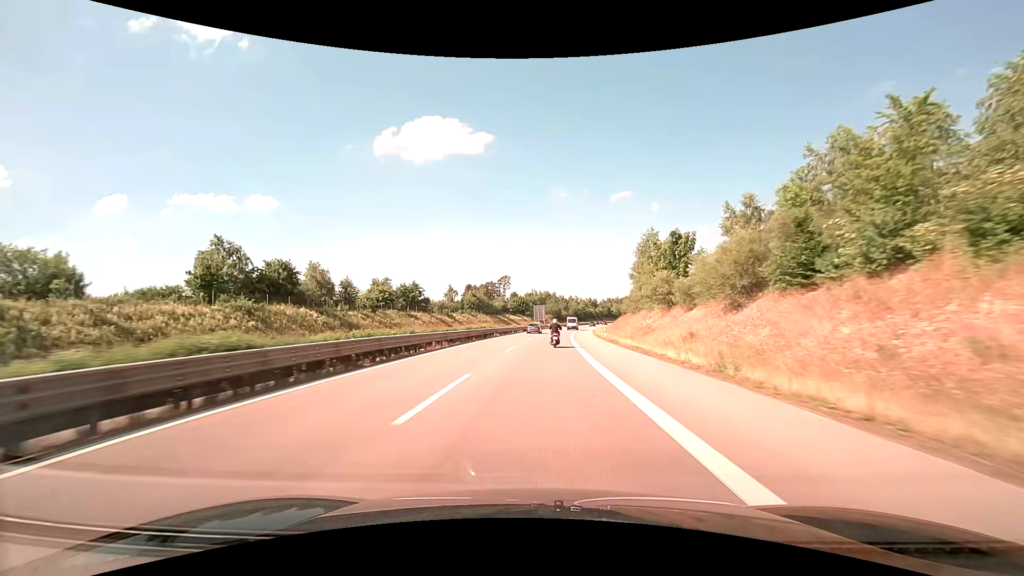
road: trunk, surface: asphalt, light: Day
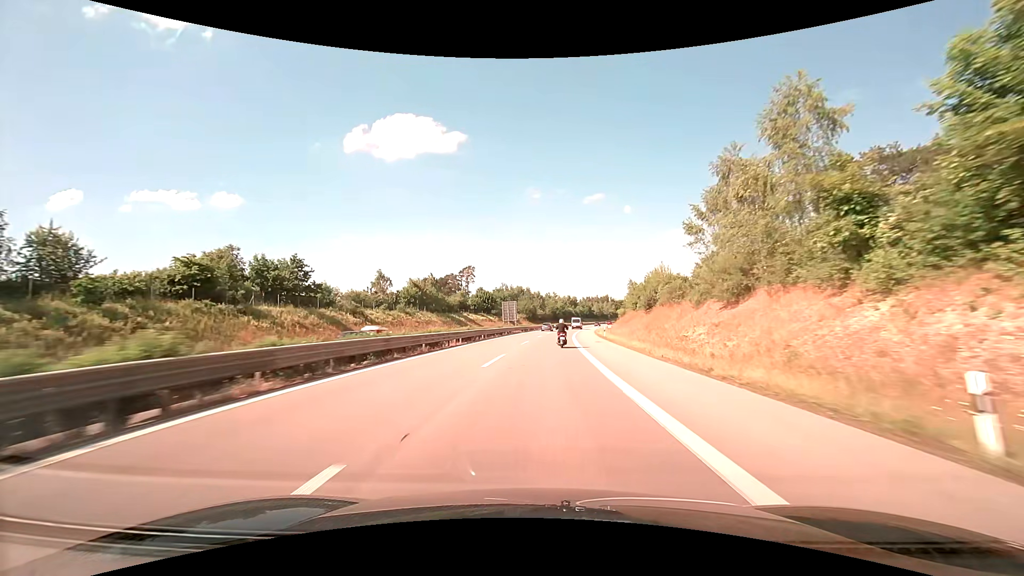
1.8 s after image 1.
(+1.2, +43.4) m; +3°
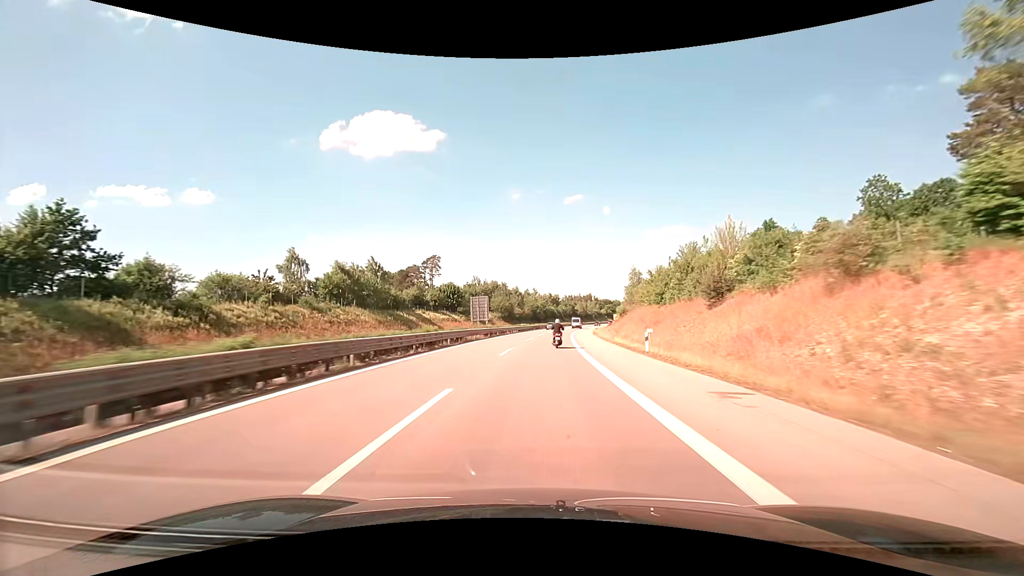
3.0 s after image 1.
(+0.6, +29.0) m; +2°
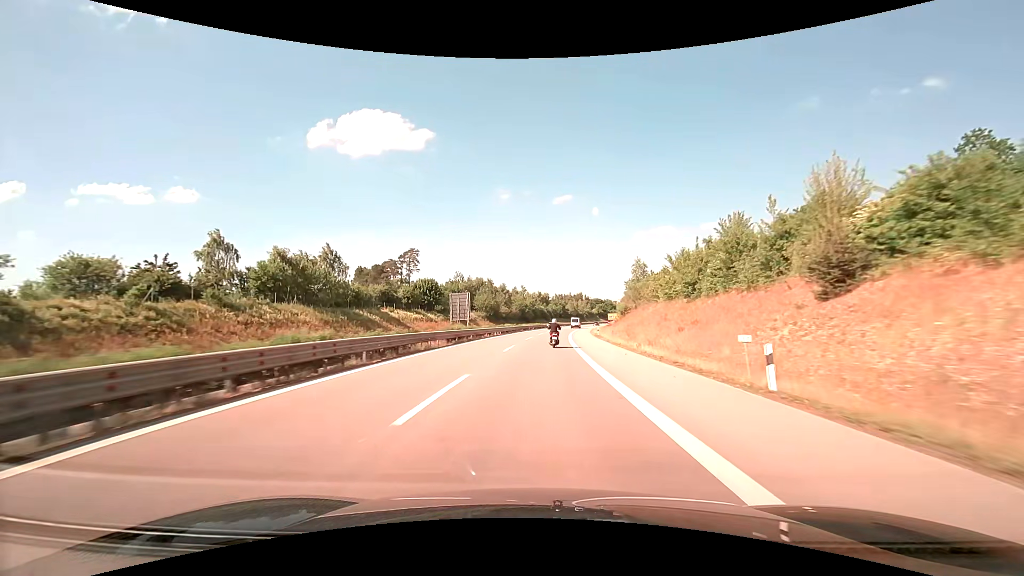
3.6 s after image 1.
(+0.2, +14.5) m; +1°
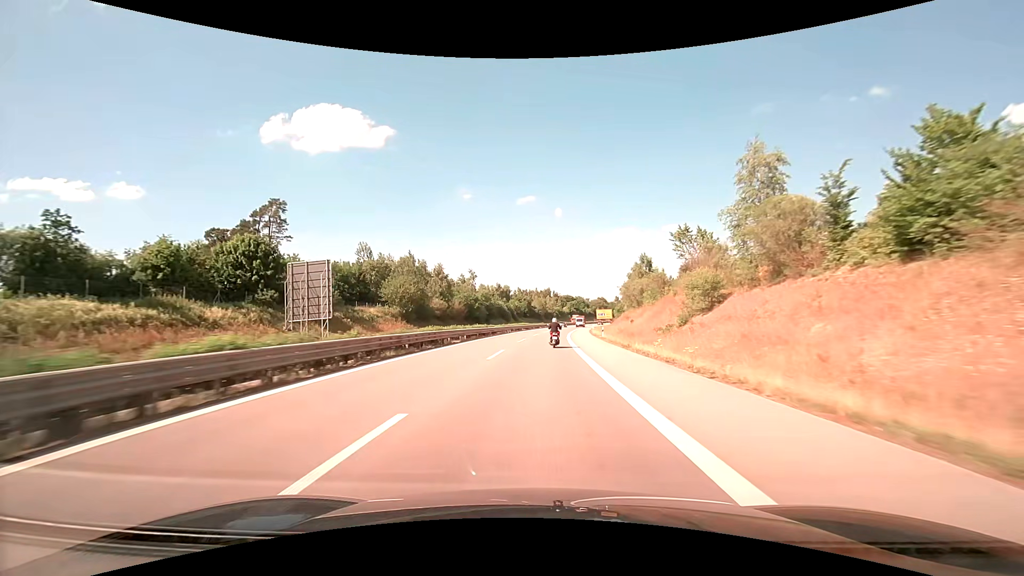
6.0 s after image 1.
(+2.1, +57.8) m; +4°
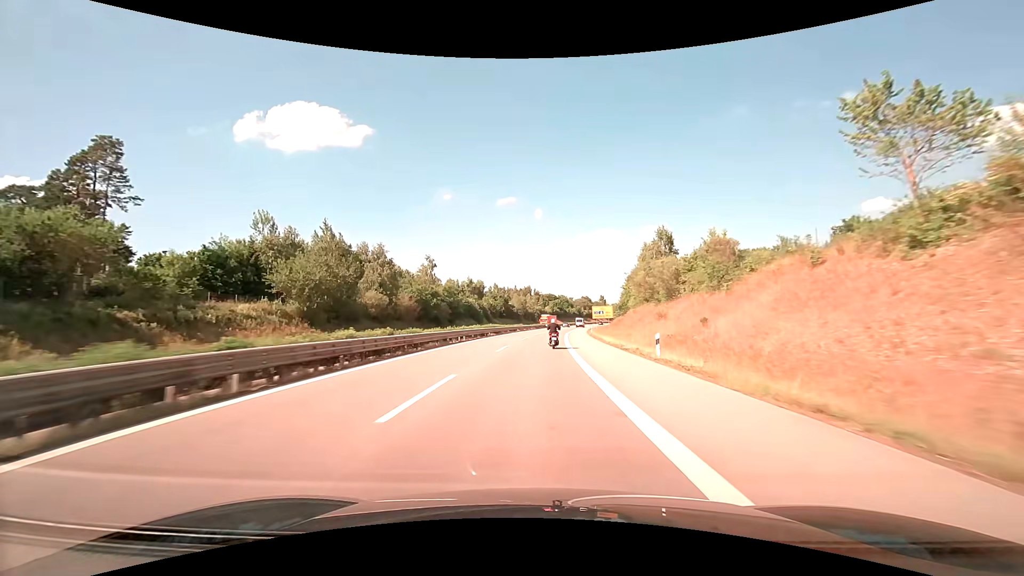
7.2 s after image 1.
(+0.6, +28.8) m; +2°
(0, +10) (0, +20) (0, +30) (+1, +40) (+1, +50) (+2, +60) (+3, +70) (+3, +80) (+4, +90) (+5, +100) m
